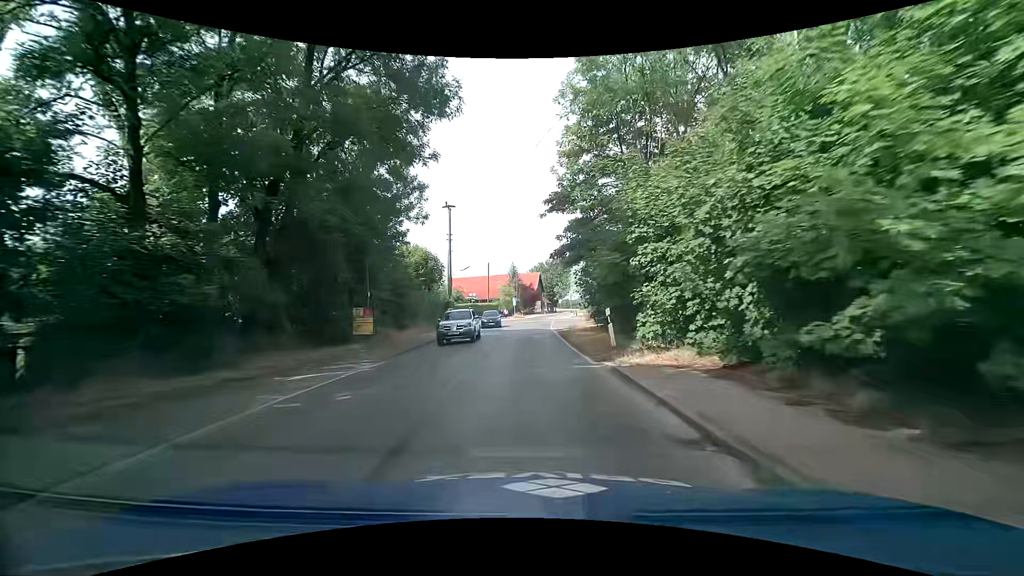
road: tertiary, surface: asphalt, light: Day
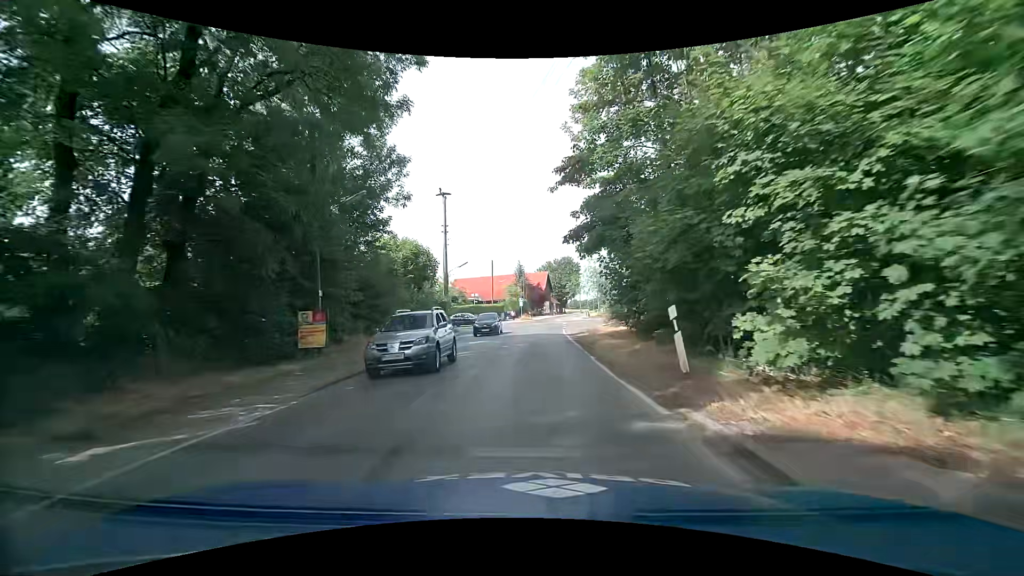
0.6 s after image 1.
(-0.1, +6.0) m; -2°
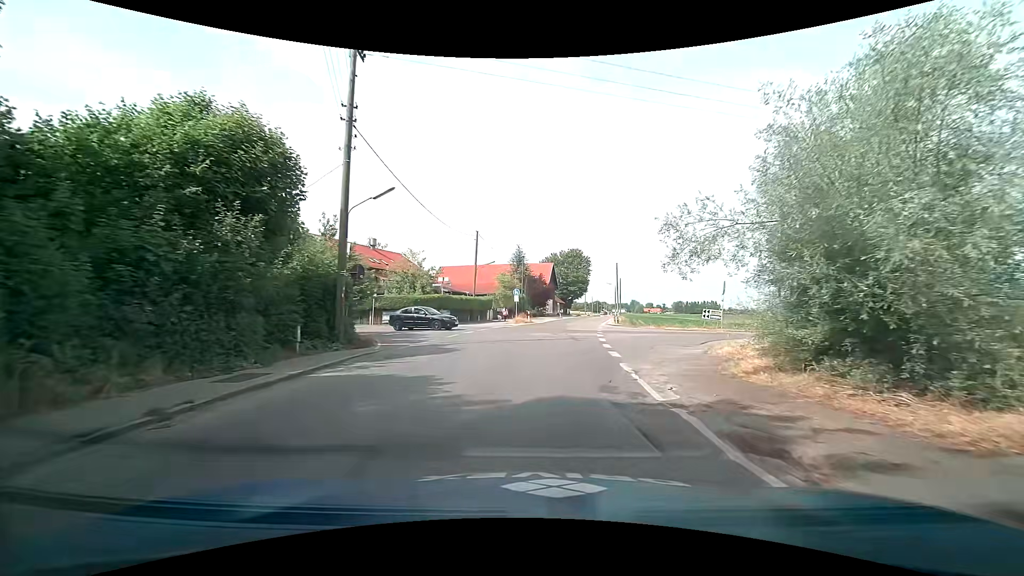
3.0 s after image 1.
(-0.2, +23.1) m; -1°
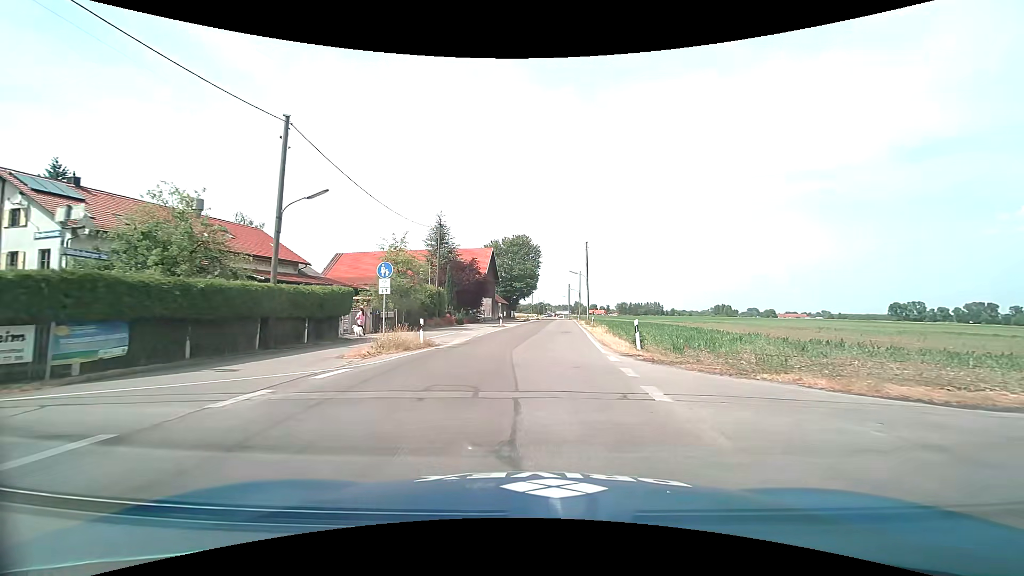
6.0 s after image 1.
(+2.0, +28.0) m; +7°
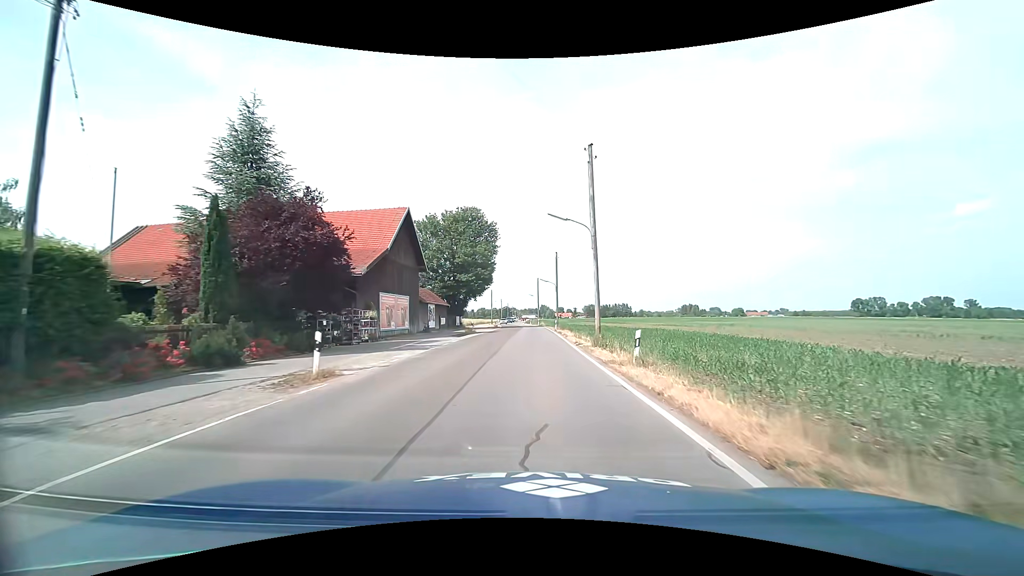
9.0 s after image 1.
(+1.6, +31.6) m; +4°
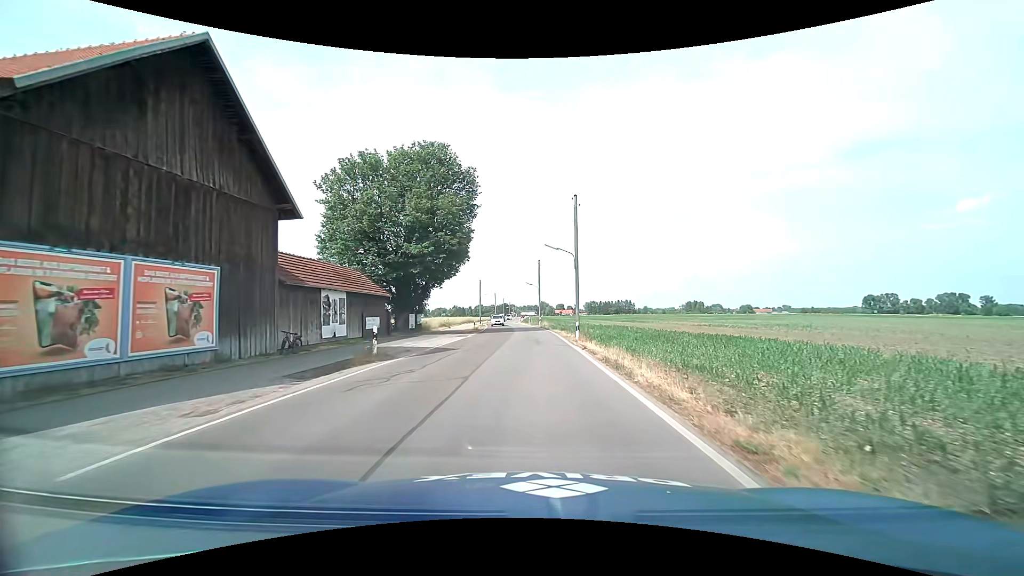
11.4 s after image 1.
(+0.1, +26.3) m; 0°
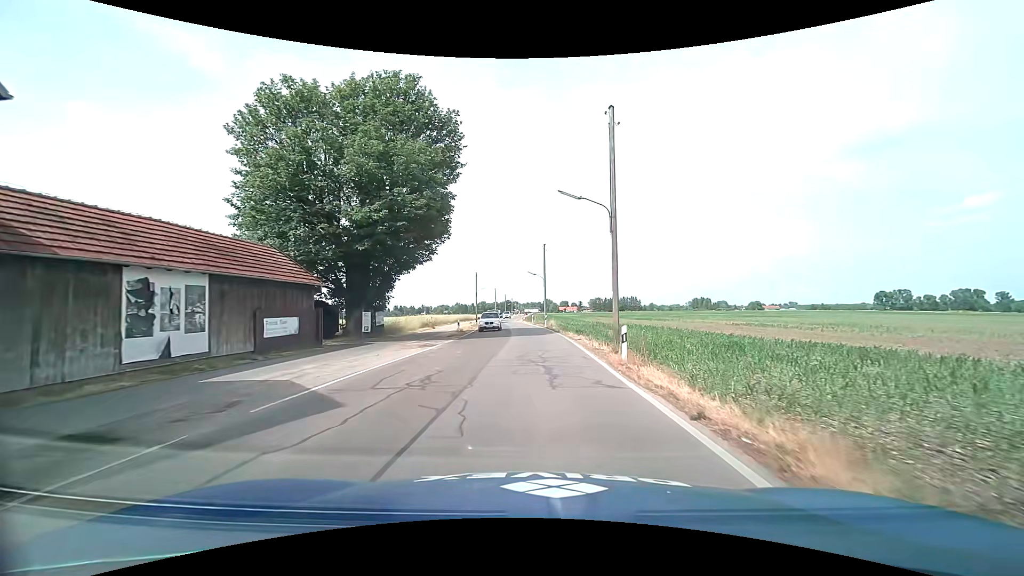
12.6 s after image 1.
(+0.1, +12.9) m; 0°
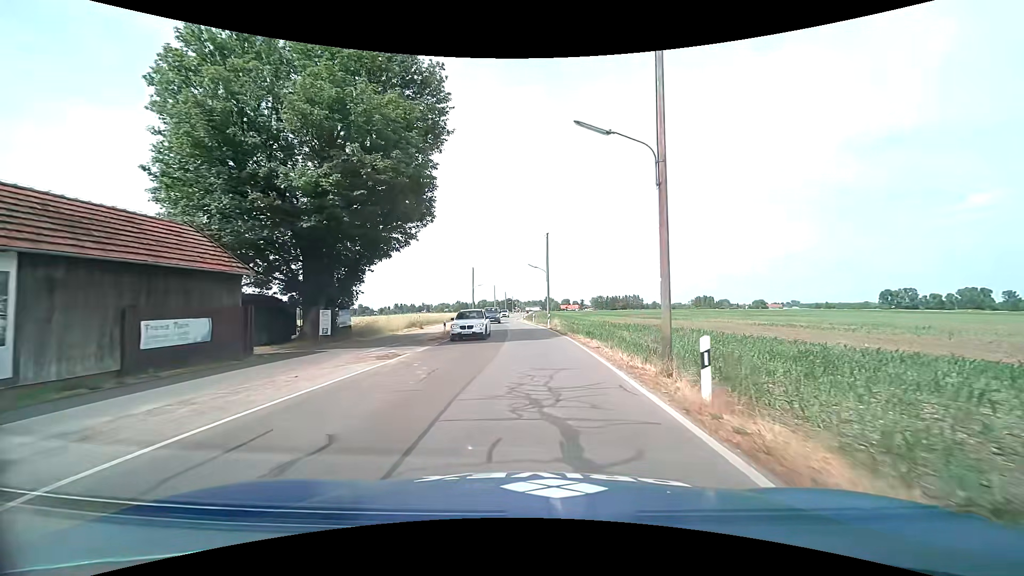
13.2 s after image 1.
(-0.1, +6.4) m; -1°
(0, +10) (0, +20) (0, +30) (0, +40) (-1, +50) (-2, +60) (-3, +70) (-4, +80) (-5, +90) (-5, +100) m
